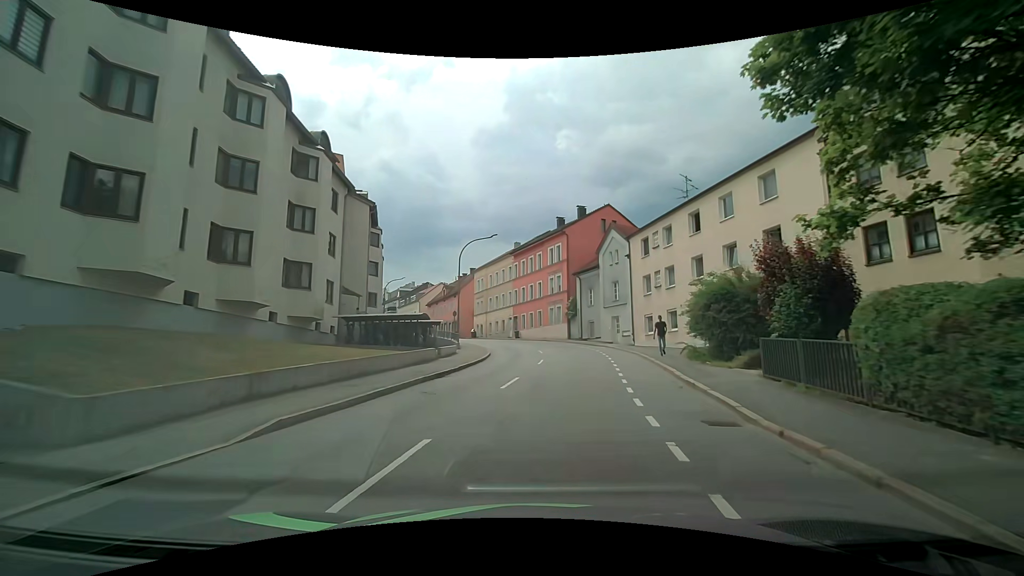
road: tertiary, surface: asphalt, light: Day
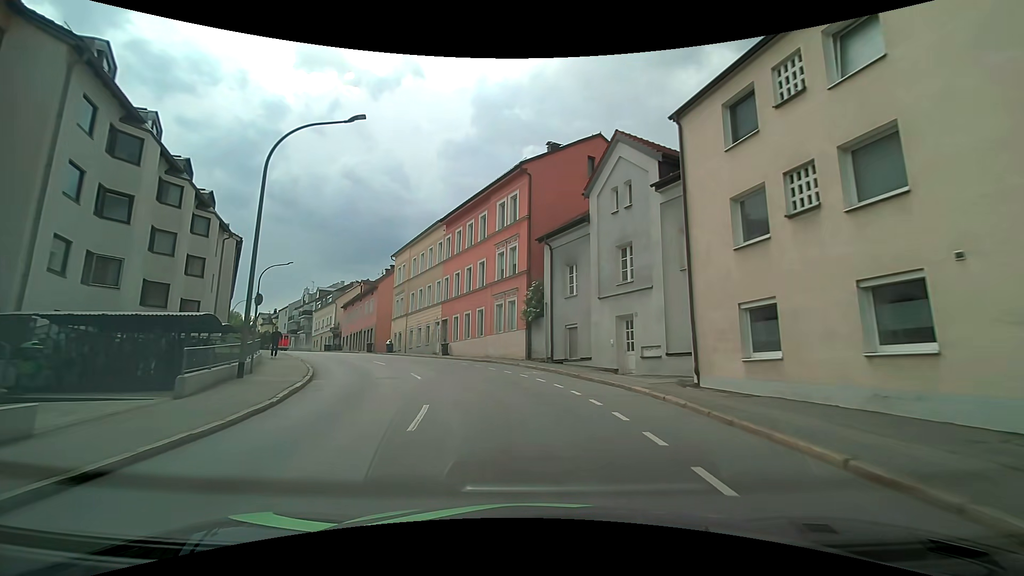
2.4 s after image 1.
(+1.7, +23.0) m; +5°
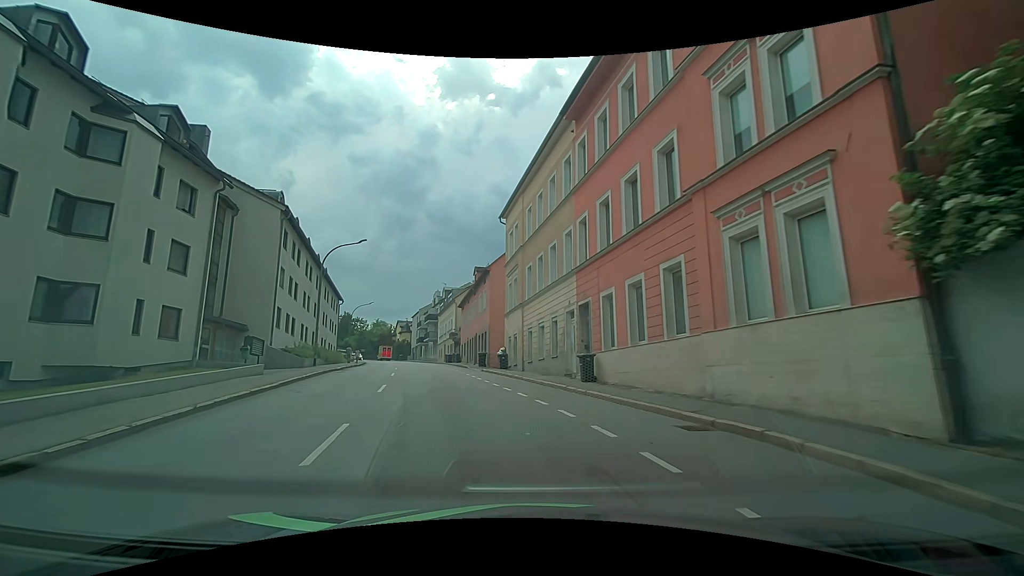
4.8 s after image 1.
(-2.7, +20.2) m; -18°
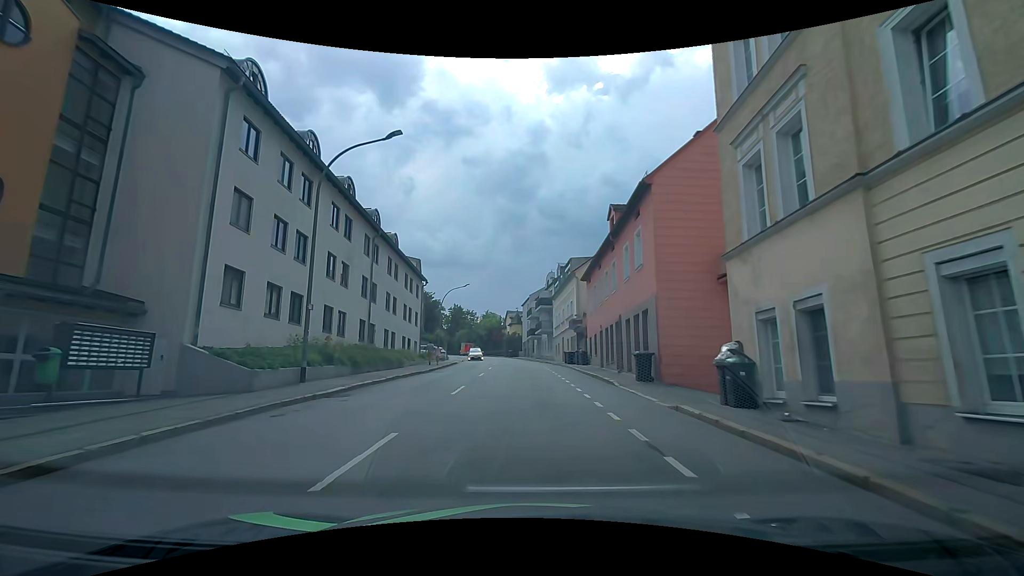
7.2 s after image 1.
(-3.1, +19.4) m; -13°
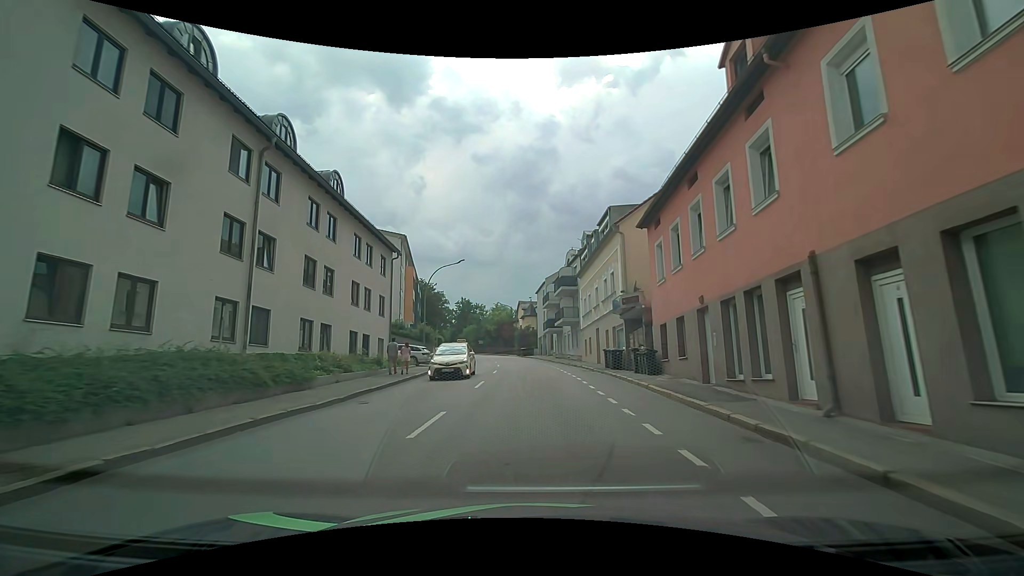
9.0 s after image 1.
(-0.4, +15.7) m; -2°
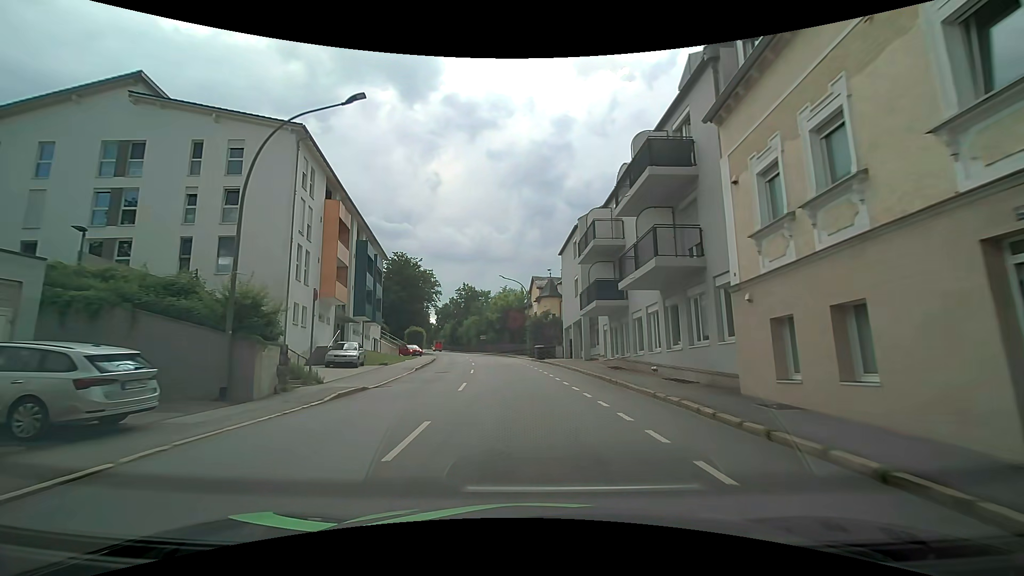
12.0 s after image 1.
(-0.4, +28.9) m; -3°
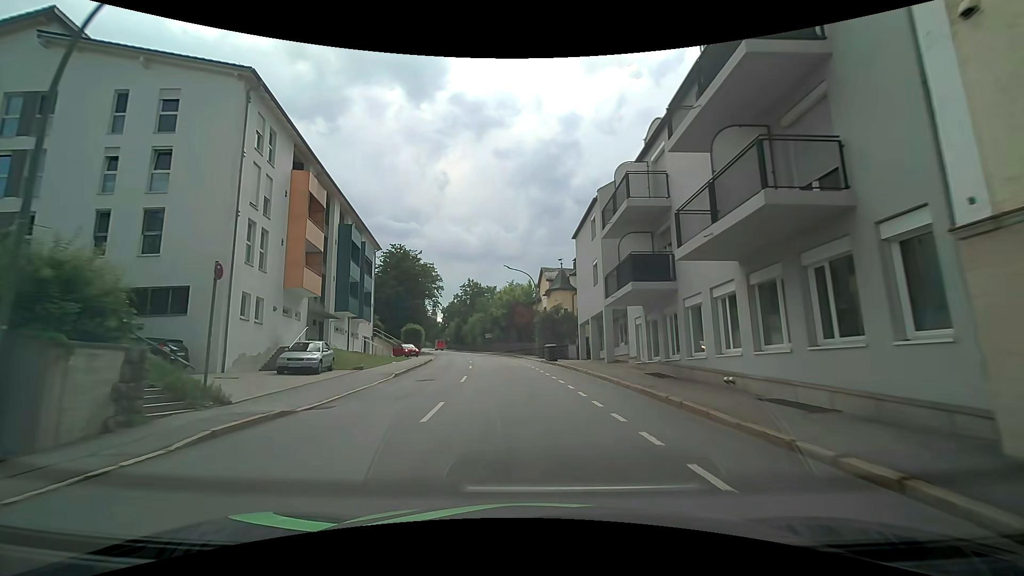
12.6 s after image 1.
(0.0, +6.2) m; 0°
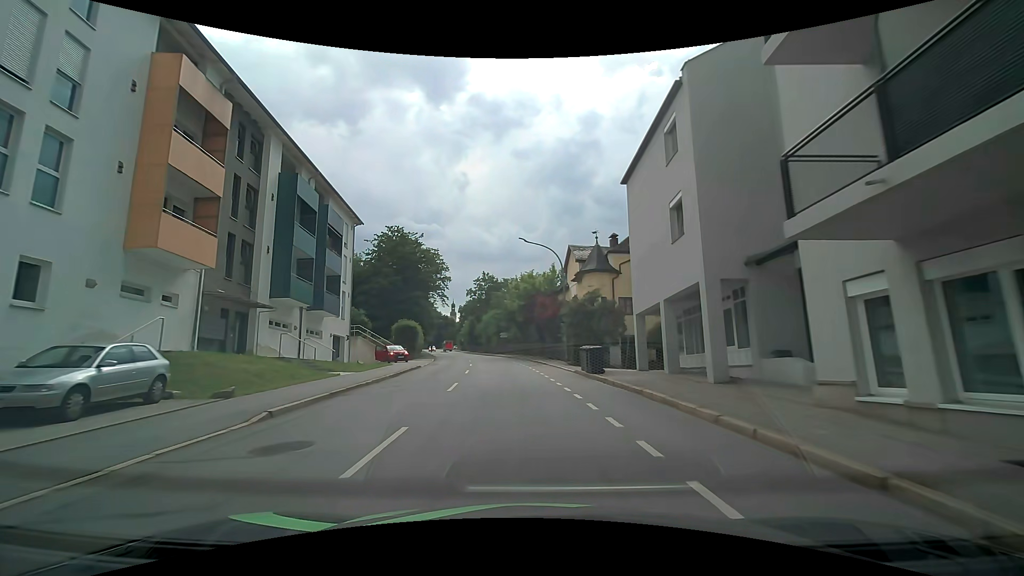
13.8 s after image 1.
(-0.3, +12.8) m; -3°
(0, +10) (-1, +20) (-2, +30) (-3, +40) (-4, +50) (-6, +60) (-8, +69) (-10, +79) (-12, +89) (-13, +99) m
